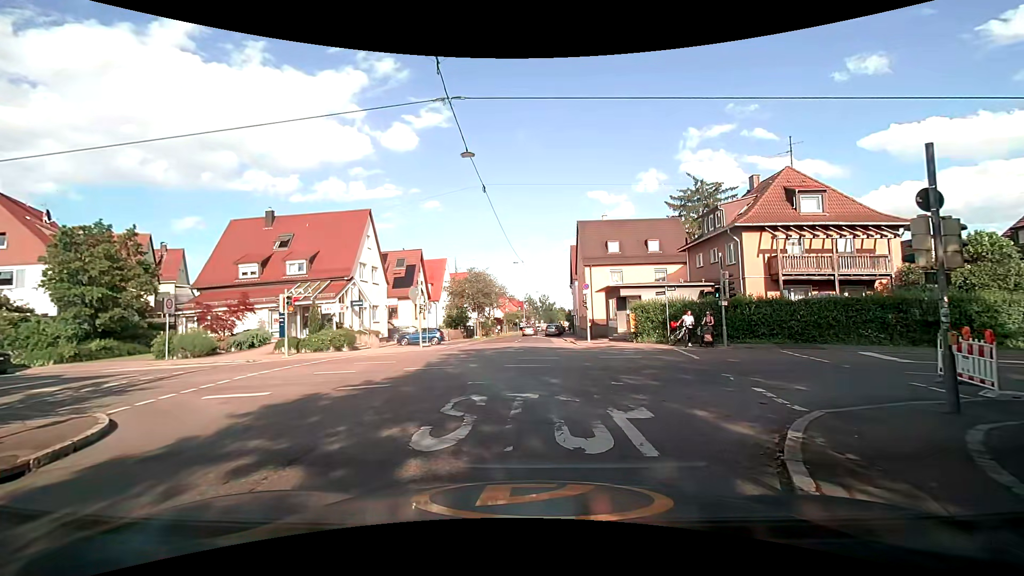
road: tertiary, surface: asphalt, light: Day
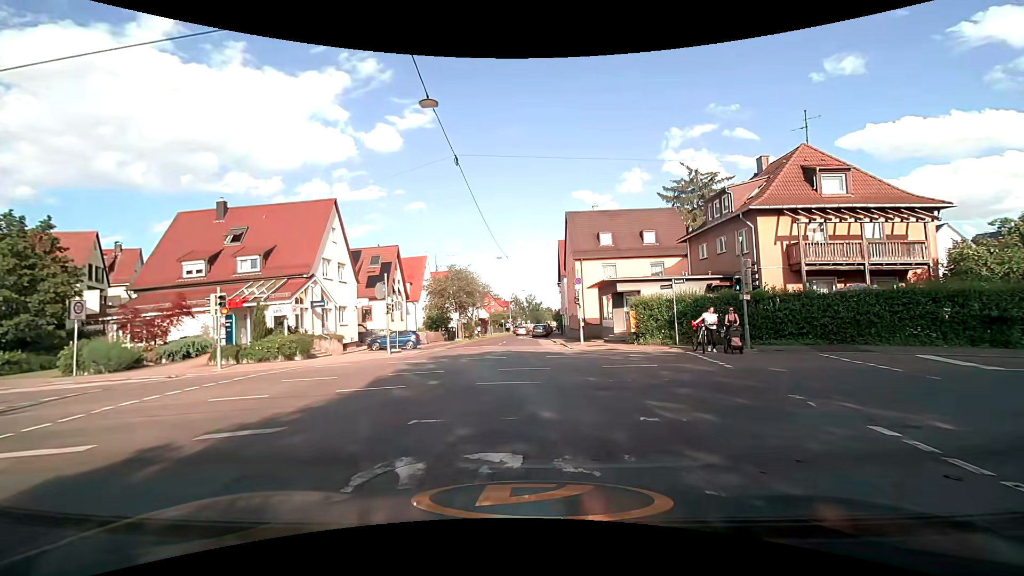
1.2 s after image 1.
(+0.3, +4.2) m; +4°
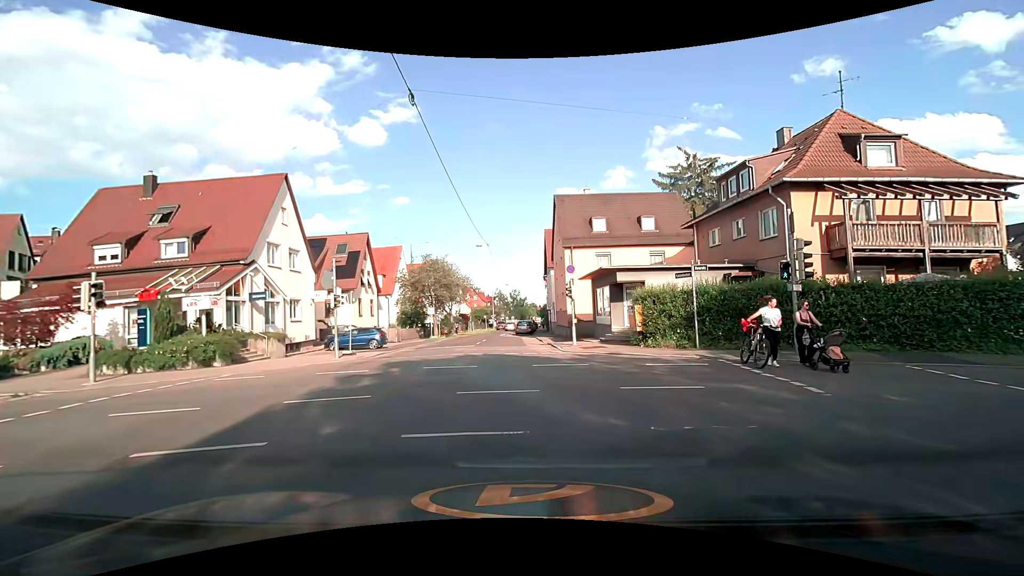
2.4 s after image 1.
(+0.1, +4.9) m; +3°
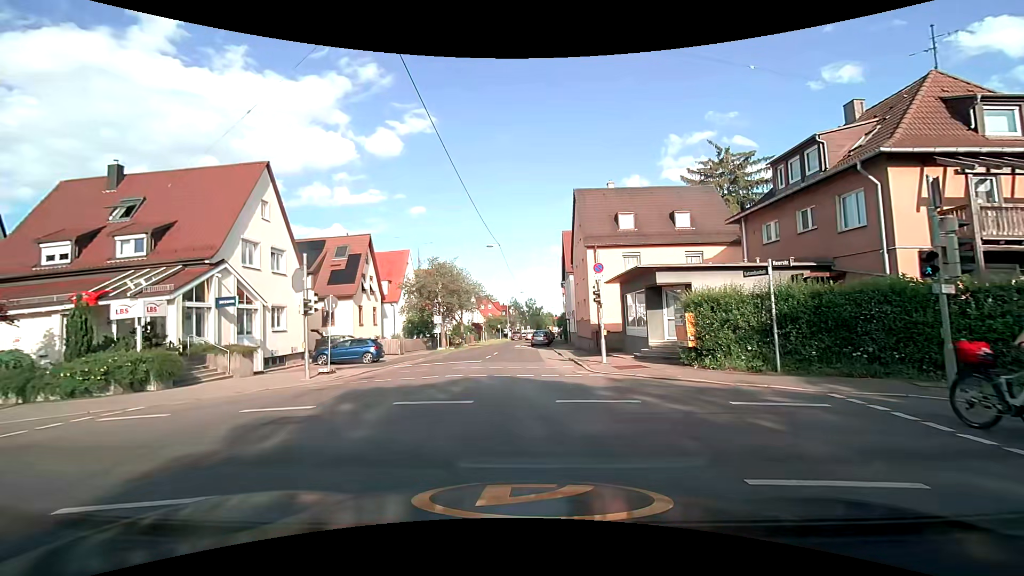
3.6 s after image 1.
(0.0, +4.4) m; -4°
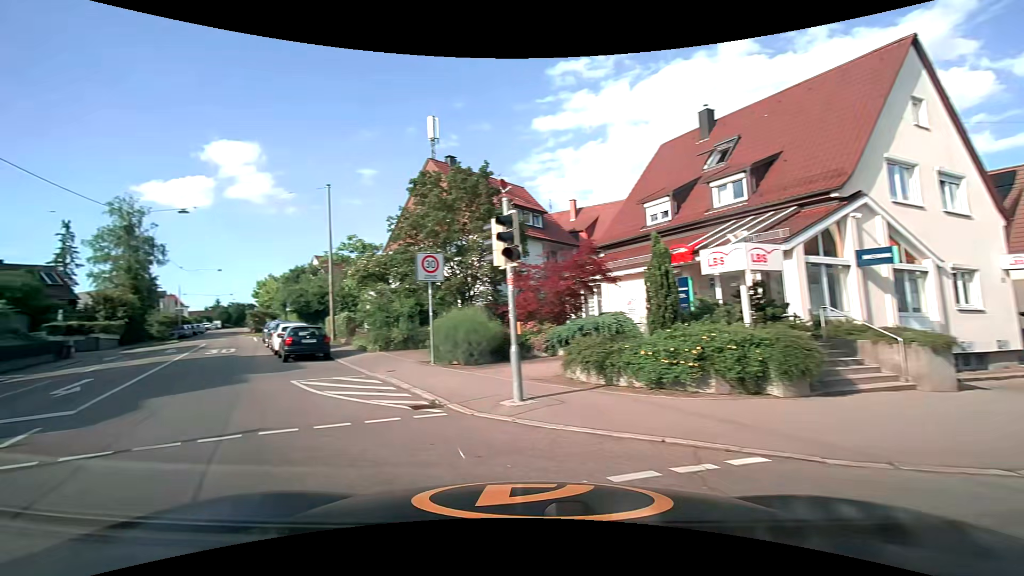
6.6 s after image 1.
(-3.5, +8.6) m; -59°
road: residential
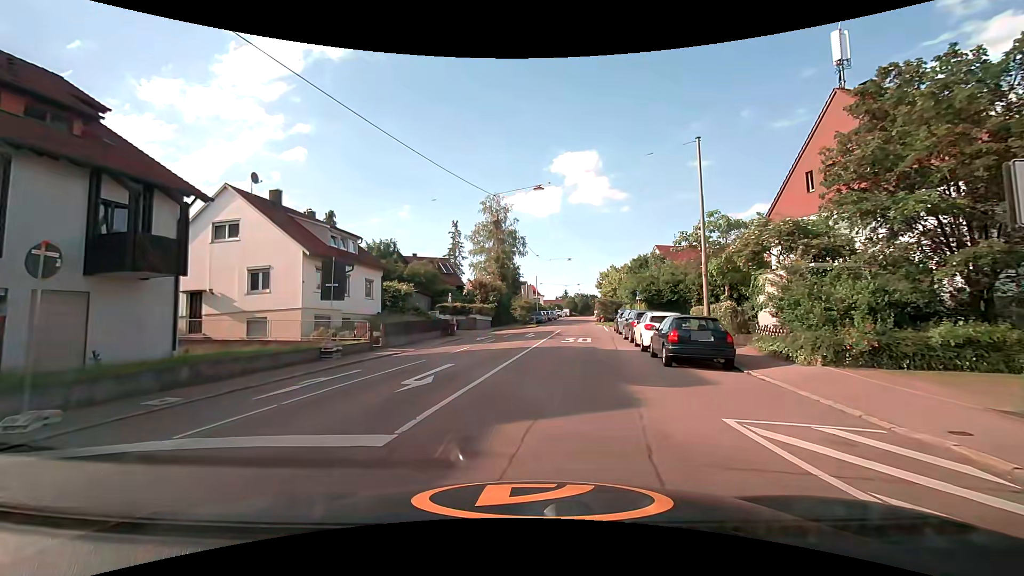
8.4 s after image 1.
(-3.2, +6.3) m; -40°
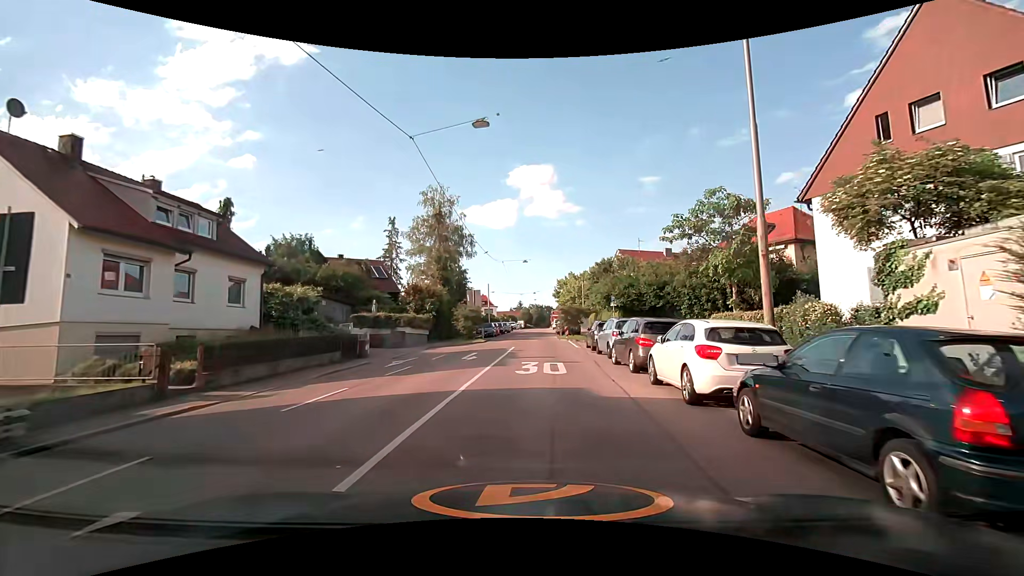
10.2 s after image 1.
(+0.6, +10.0) m; +5°
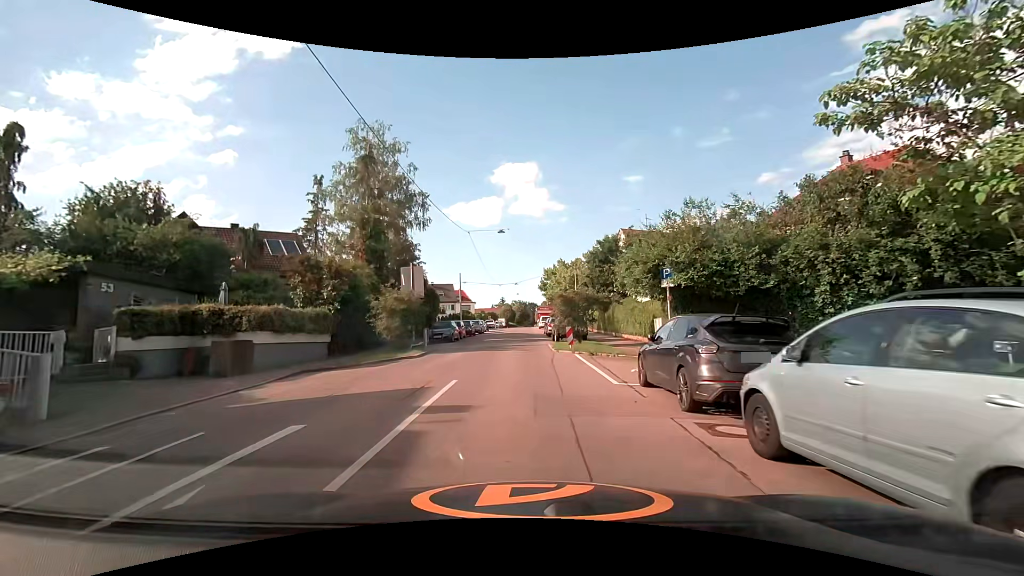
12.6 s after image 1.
(+0.8, +16.7) m; +3°
(0, +10) (0, +20) (-1, +30) (-1, +40) (-1, +50) (-1, +60) (-1, +70) (-1, +80) (-1, +90) (-1, +100) m
